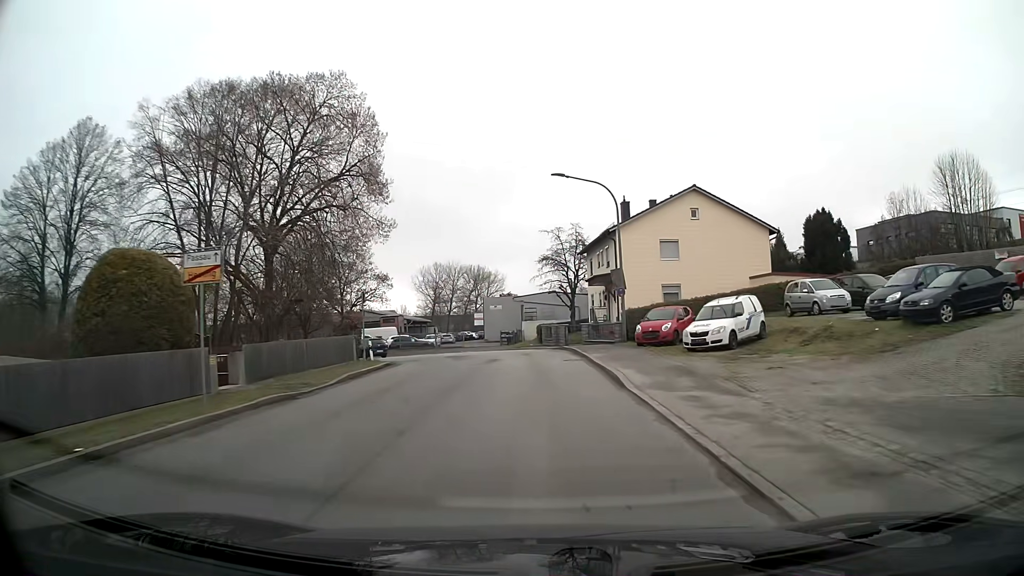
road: unclassified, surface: asphalt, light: Day
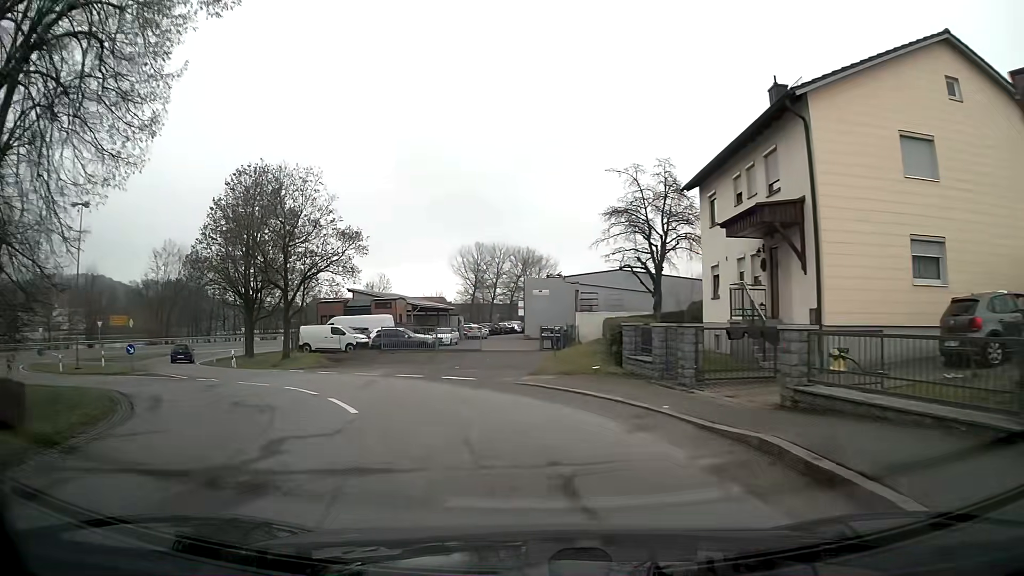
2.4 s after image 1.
(-0.8, +24.6) m; -8°
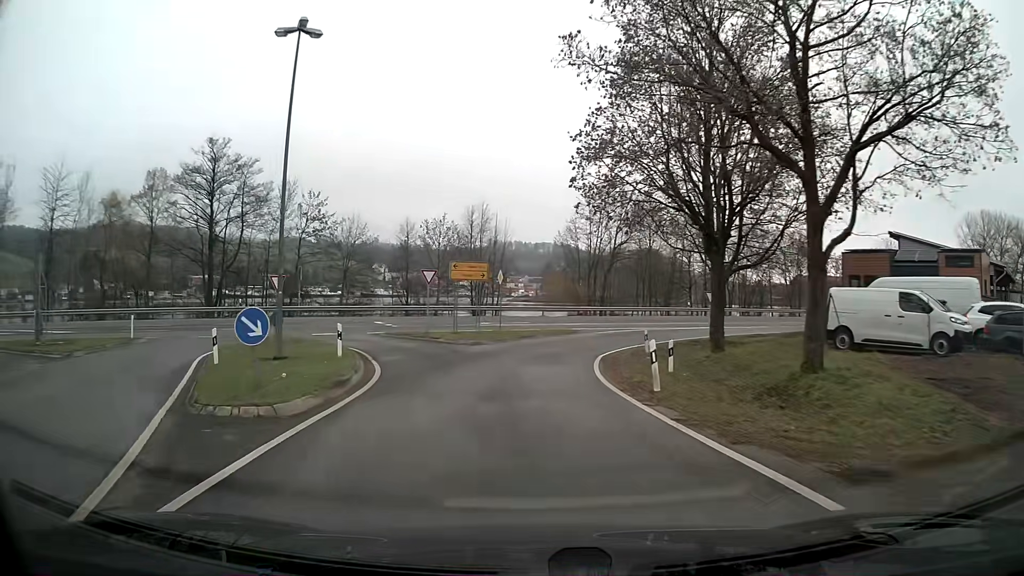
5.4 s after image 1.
(-9.4, +24.5) m; -39°
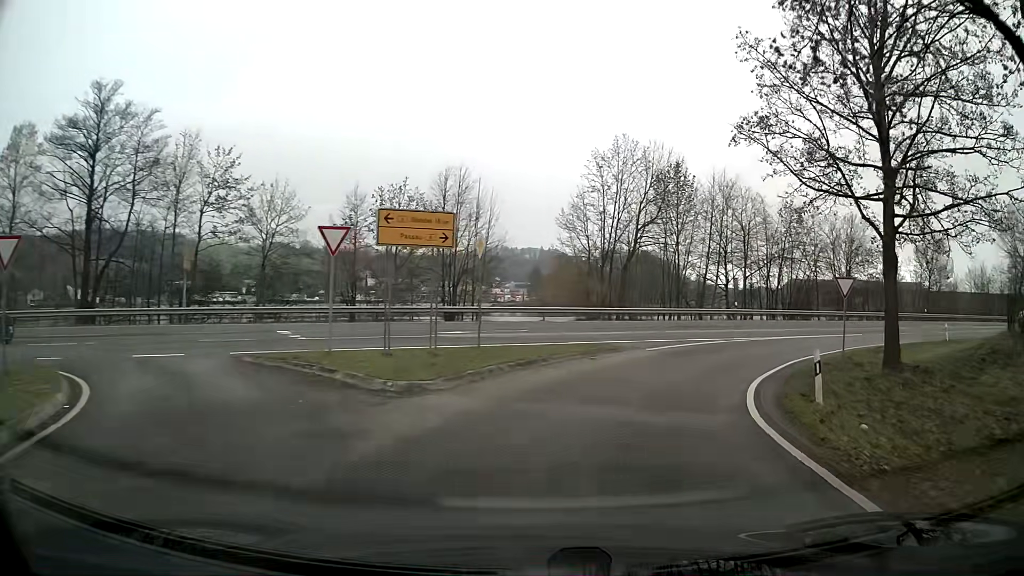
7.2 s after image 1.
(+0.1, +16.9) m; +5°
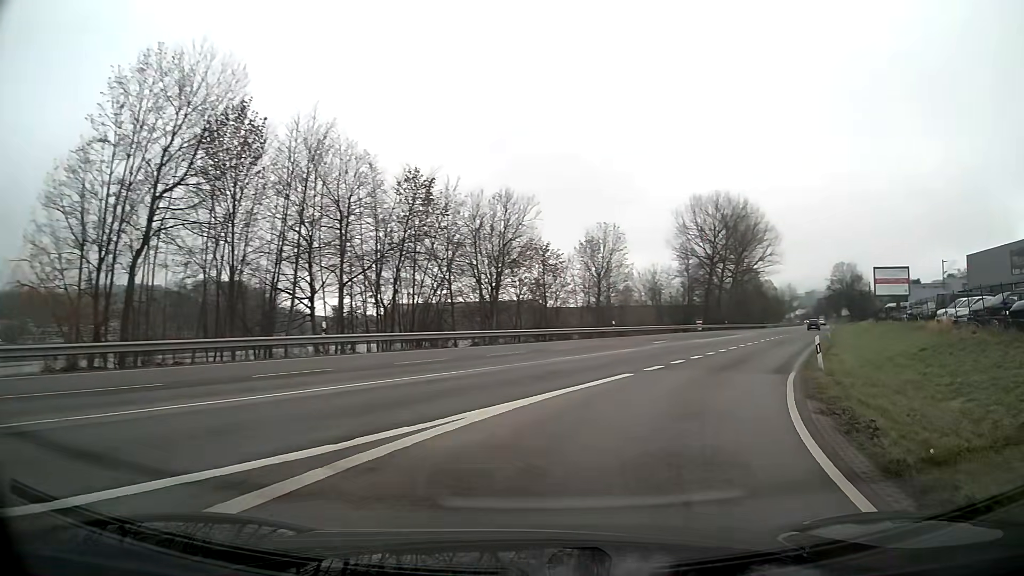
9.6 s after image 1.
(+6.2, +21.8) m; +34°
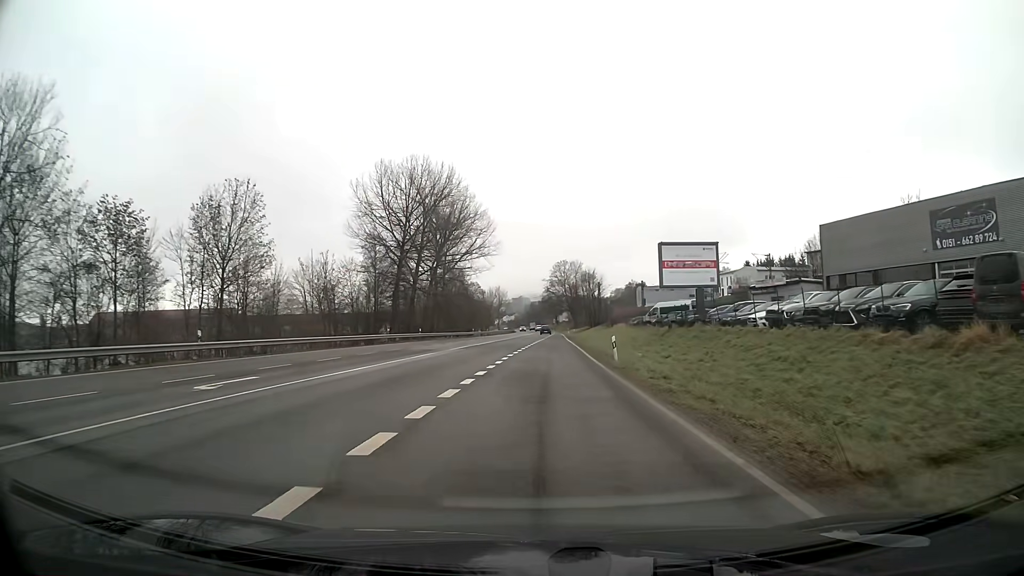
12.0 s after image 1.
(+6.8, +25.4) m; +22°
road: primary
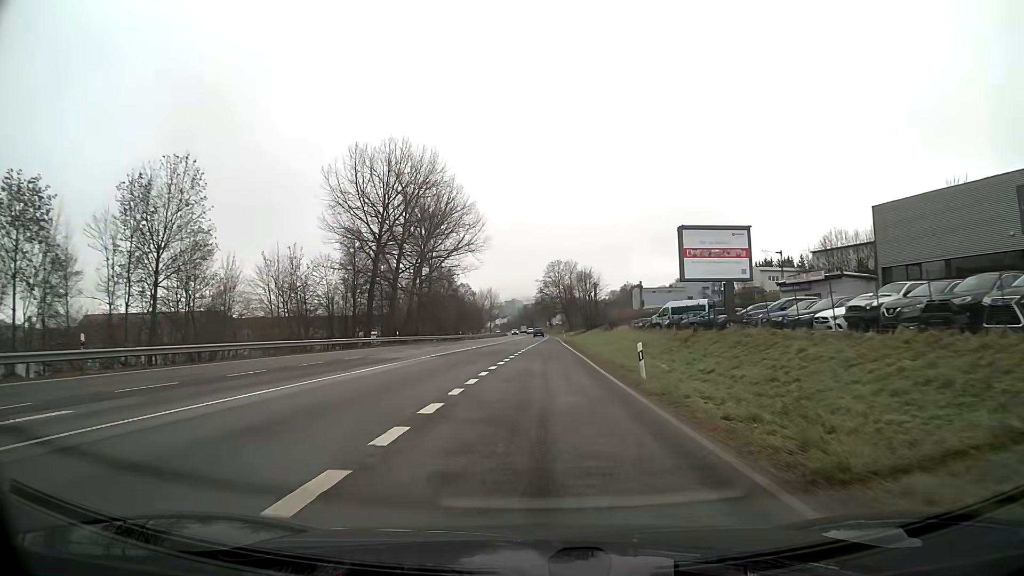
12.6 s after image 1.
(+0.1, +8.5) m; +1°
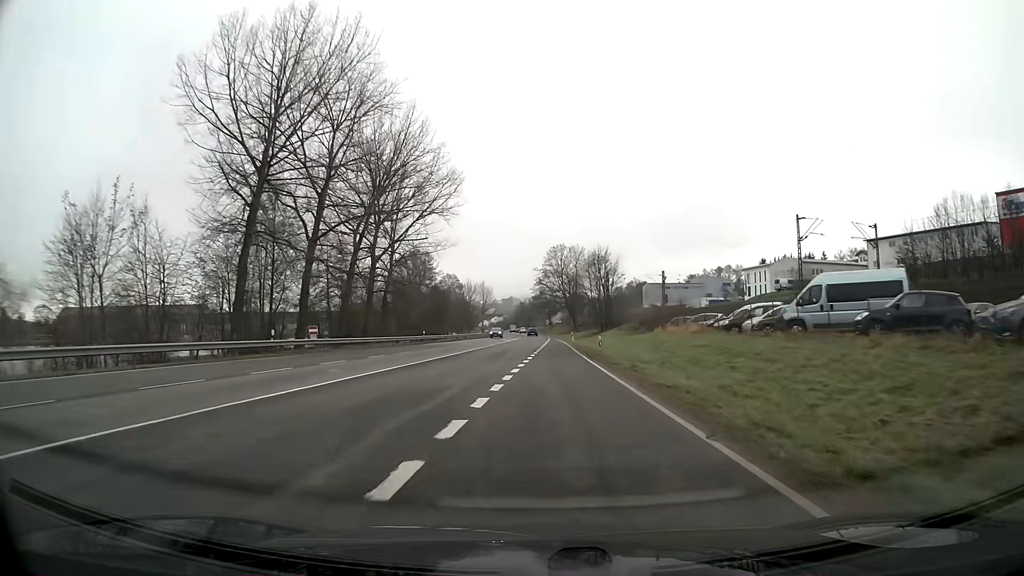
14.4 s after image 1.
(+0.1, +30.8) m; 0°
